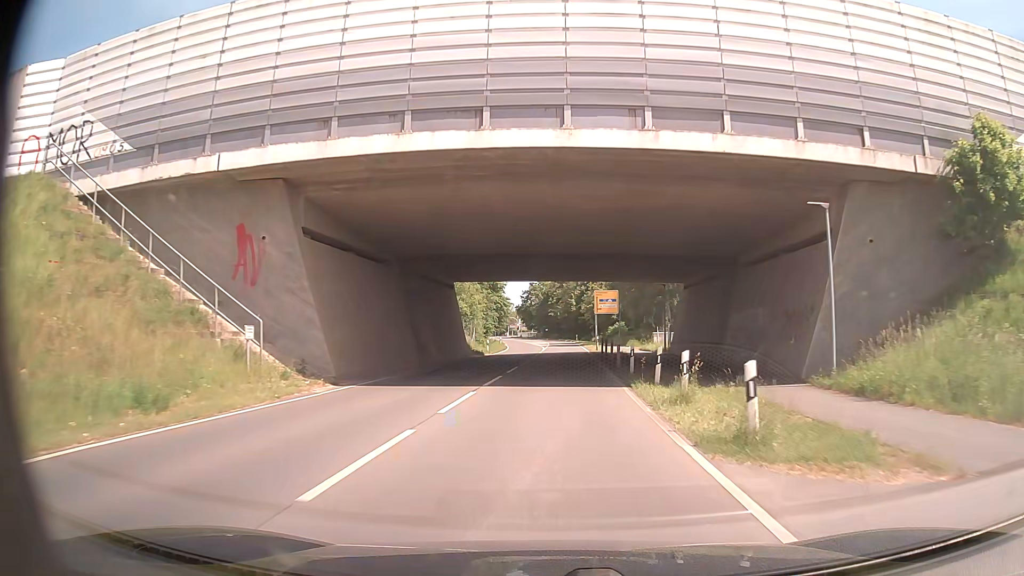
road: secondary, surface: asphalt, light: Day
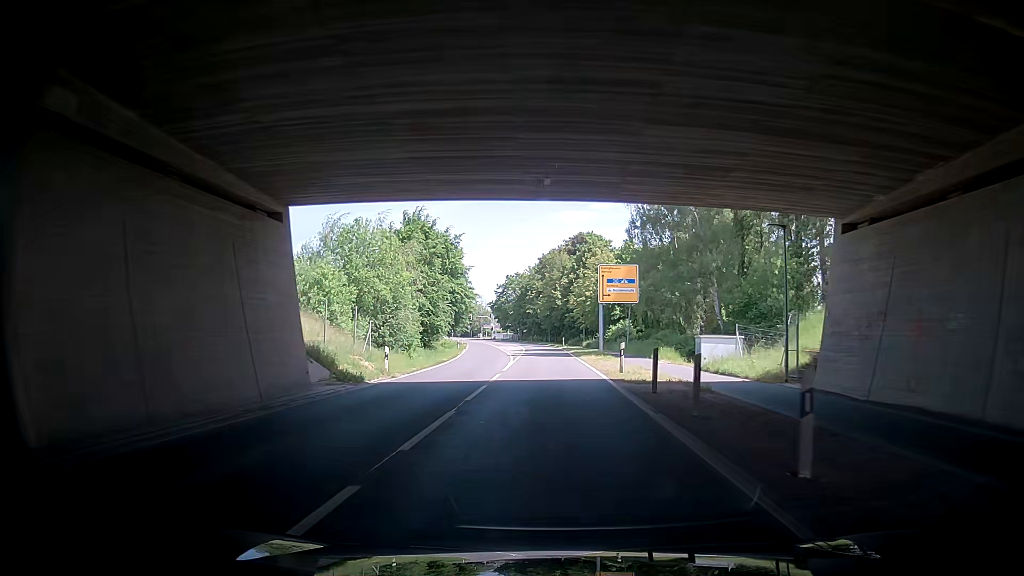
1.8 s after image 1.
(+0.7, +27.6) m; +2°
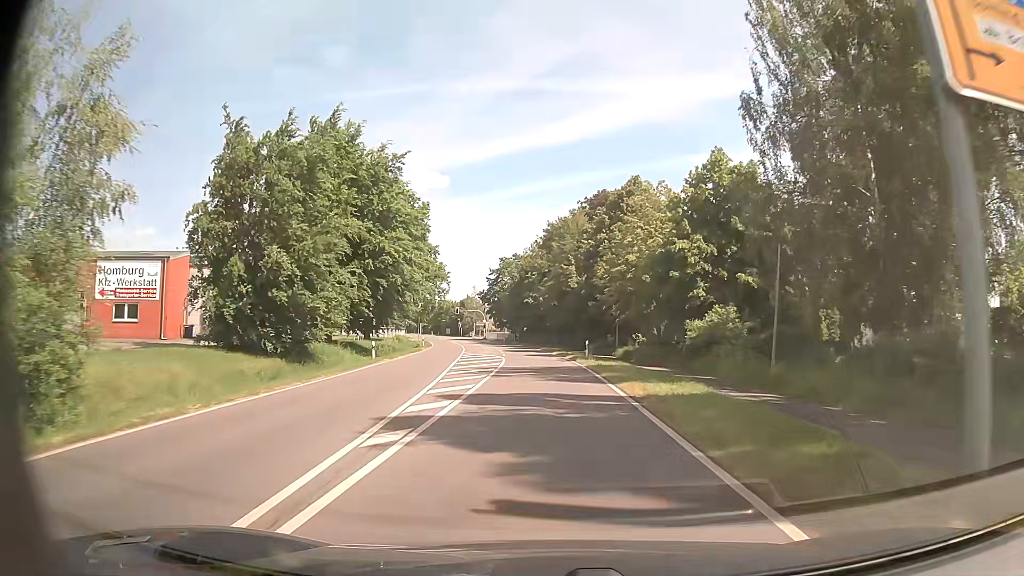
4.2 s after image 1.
(+0.1, +36.9) m; -1°
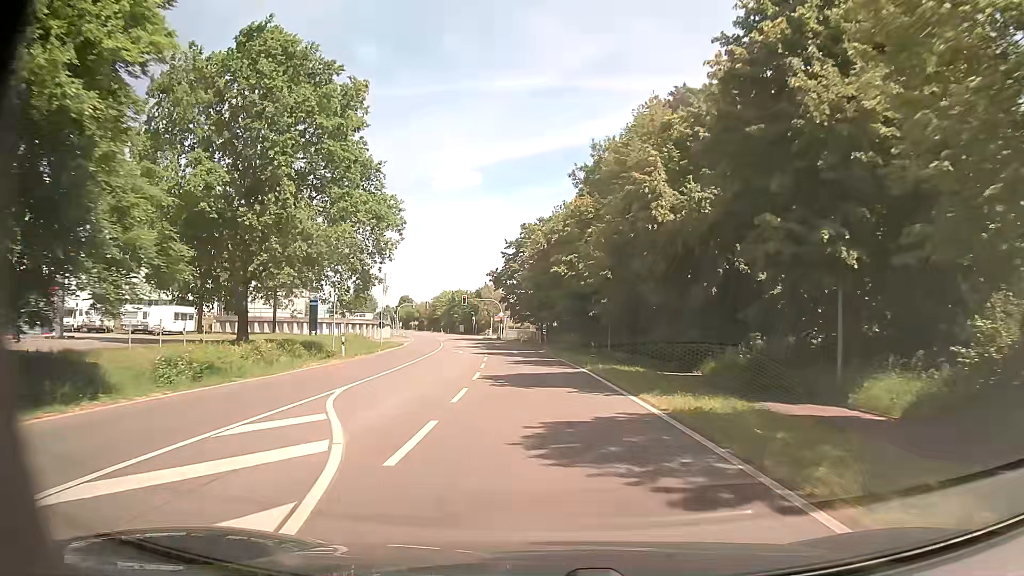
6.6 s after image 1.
(-0.5, +35.8) m; -2°
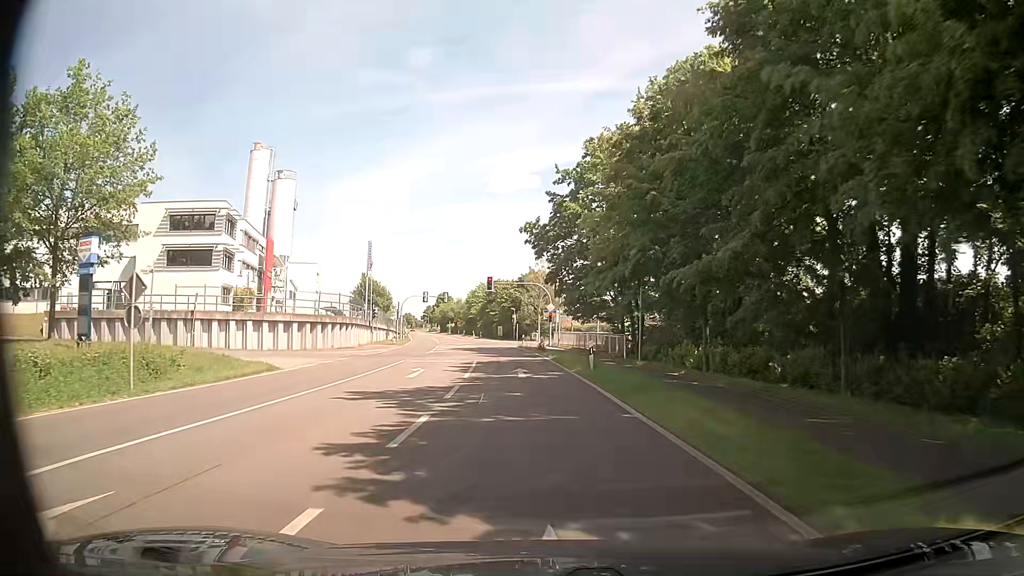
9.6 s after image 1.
(-1.8, +40.1) m; -5°
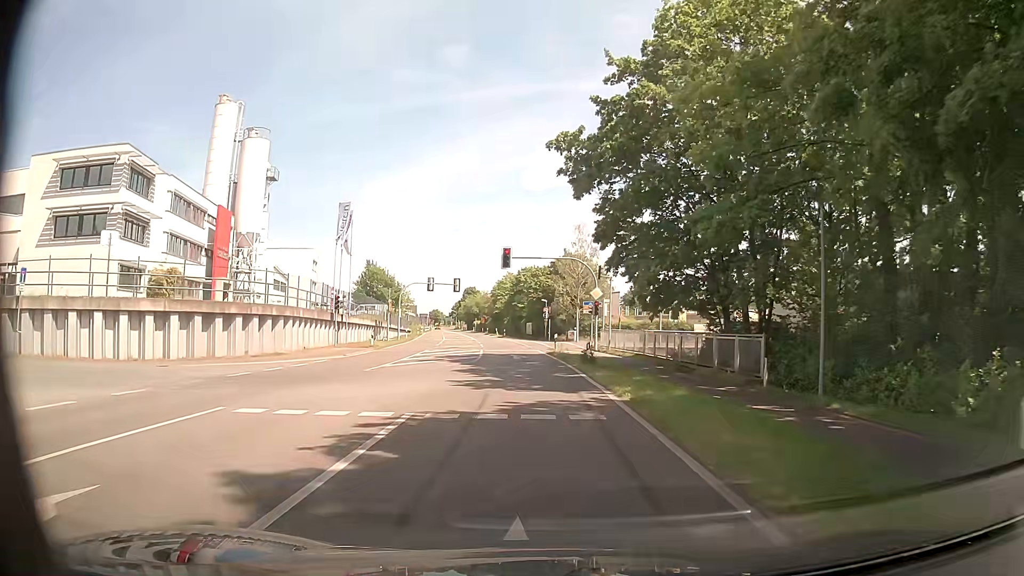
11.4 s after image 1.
(-0.4, +19.9) m; -3°
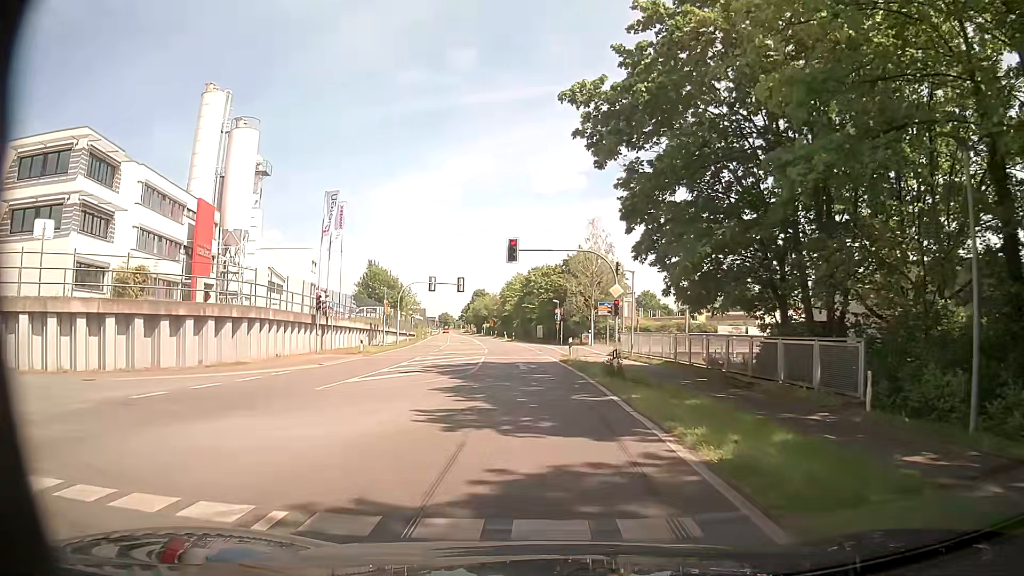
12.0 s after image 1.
(0.0, +5.5) m; 0°
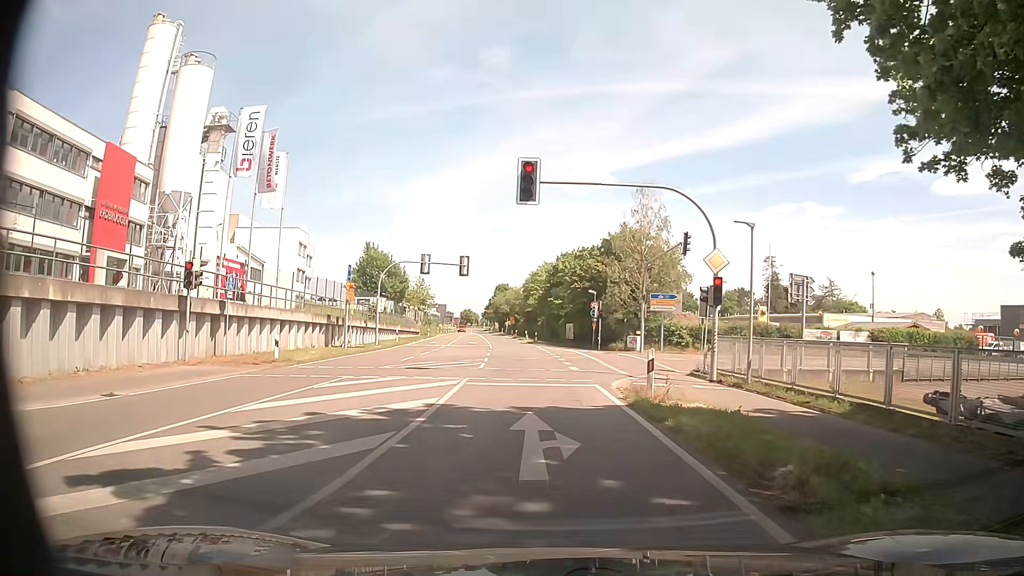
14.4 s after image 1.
(-0.5, +16.7) m; -2°
